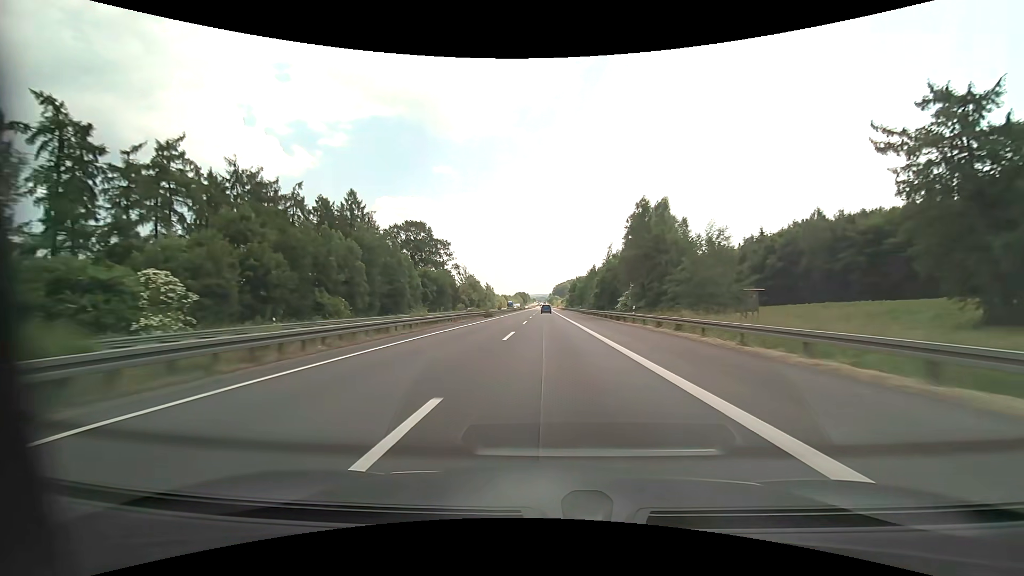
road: motorway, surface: asphalt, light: Day
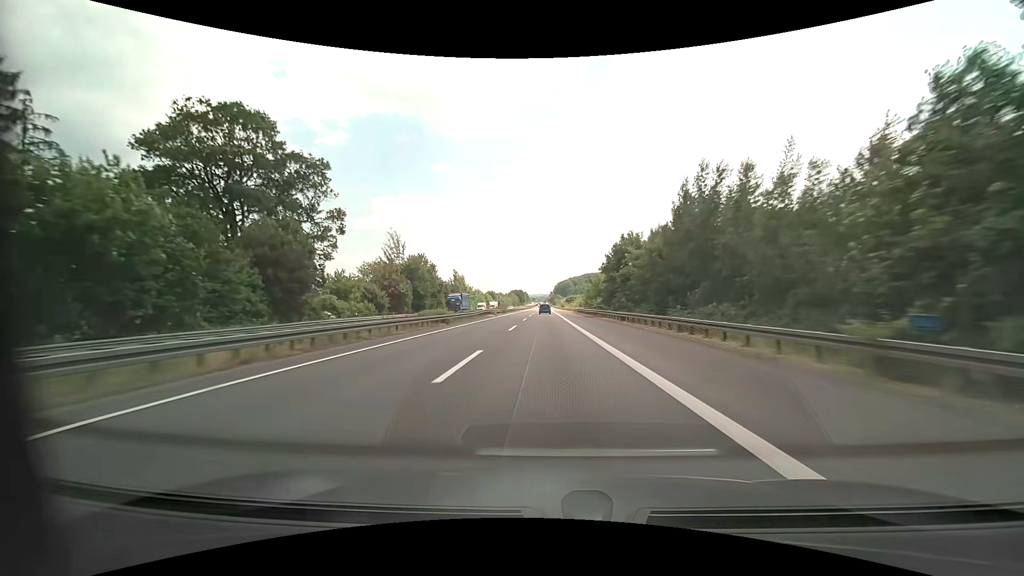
(+0.1, +83.1) m; 0°
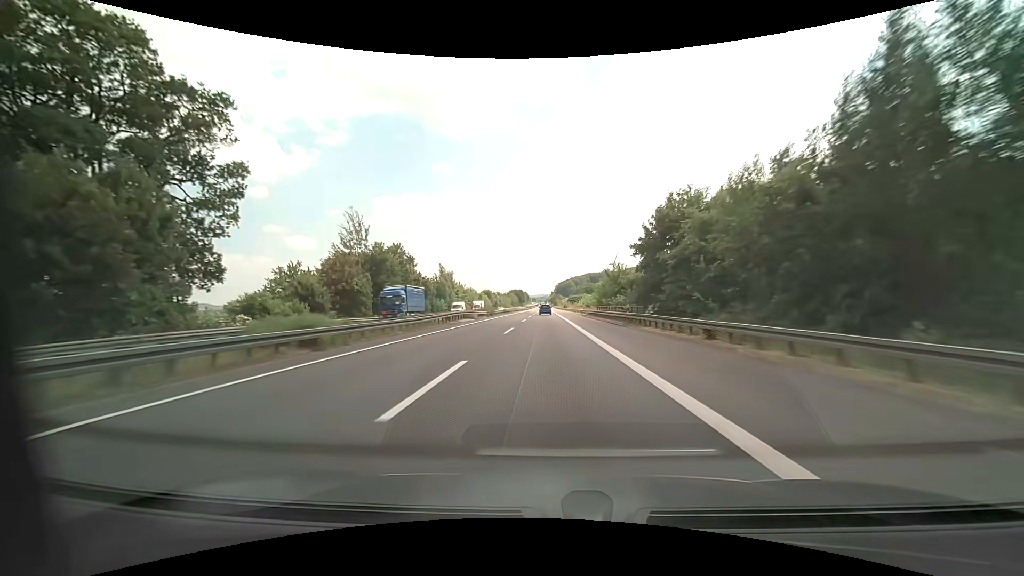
(0.0, +20.9) m; 0°
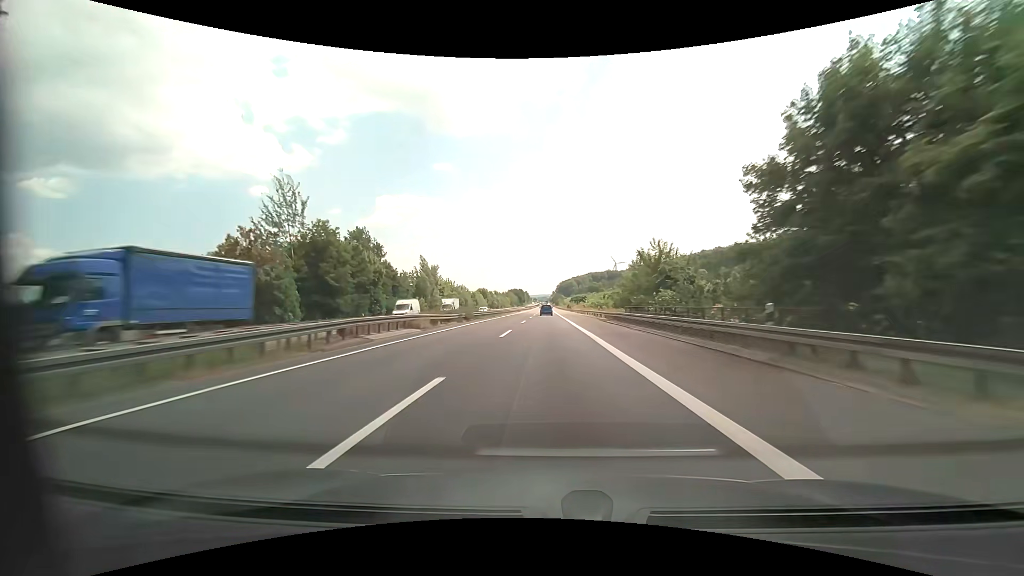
(0.0, +20.9) m; 0°
